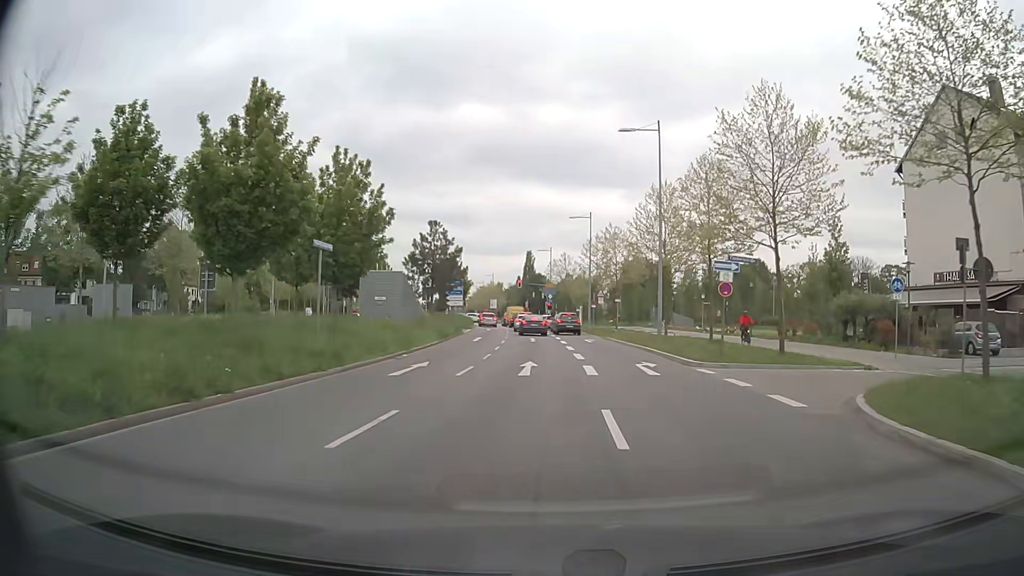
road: trunk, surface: asphalt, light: Day
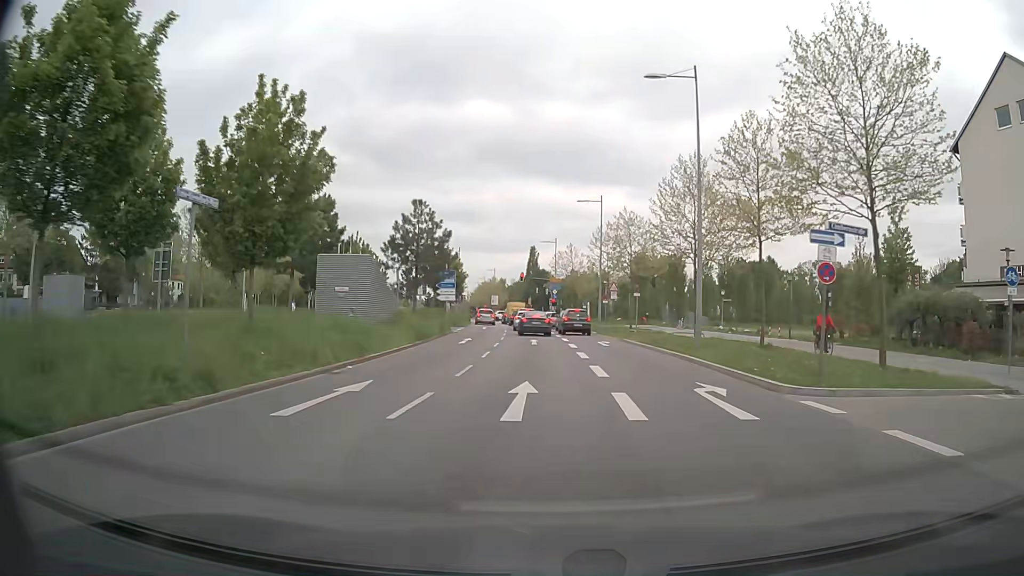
(0.0, +7.3) m; 0°
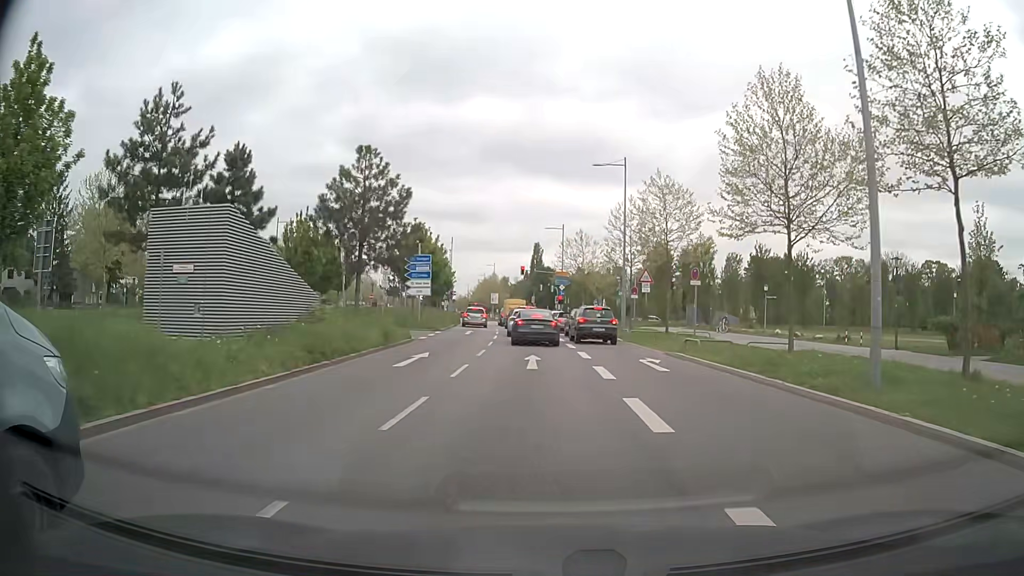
(0.0, +12.9) m; 0°
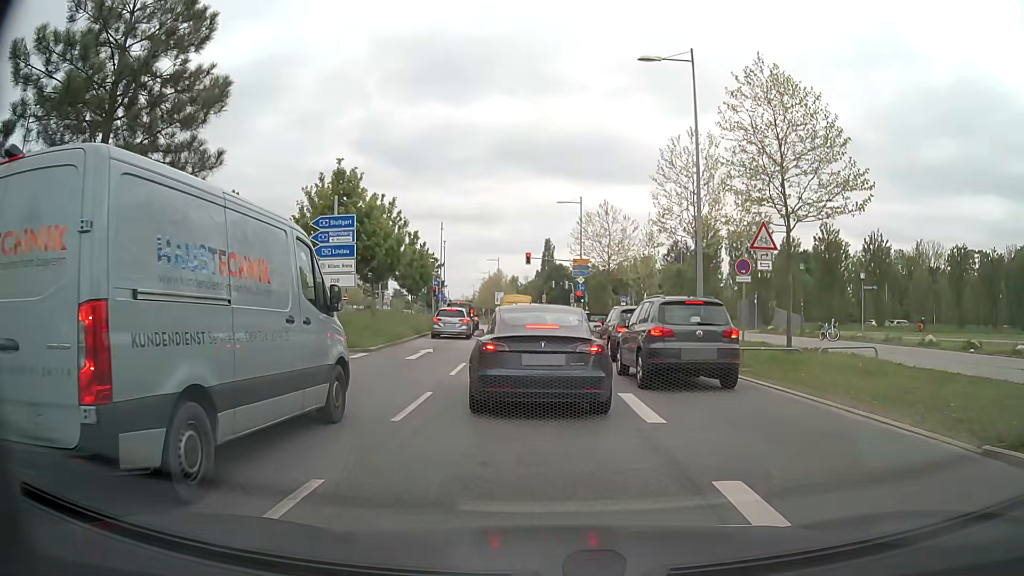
(-0.1, +16.9) m; -1°
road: secondary
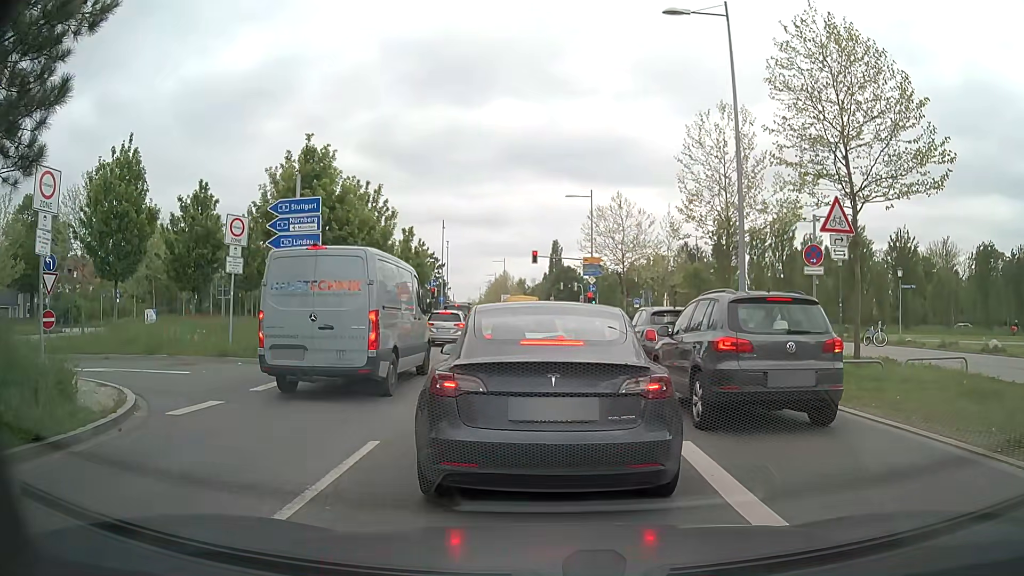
(-0.1, +3.8) m; -3°
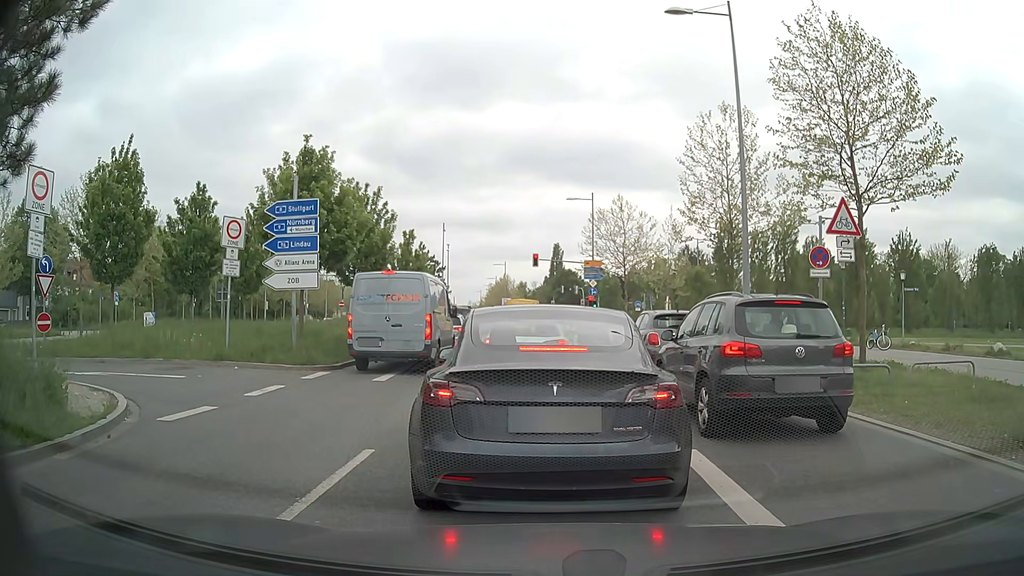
(0.0, +0.3) m; 0°
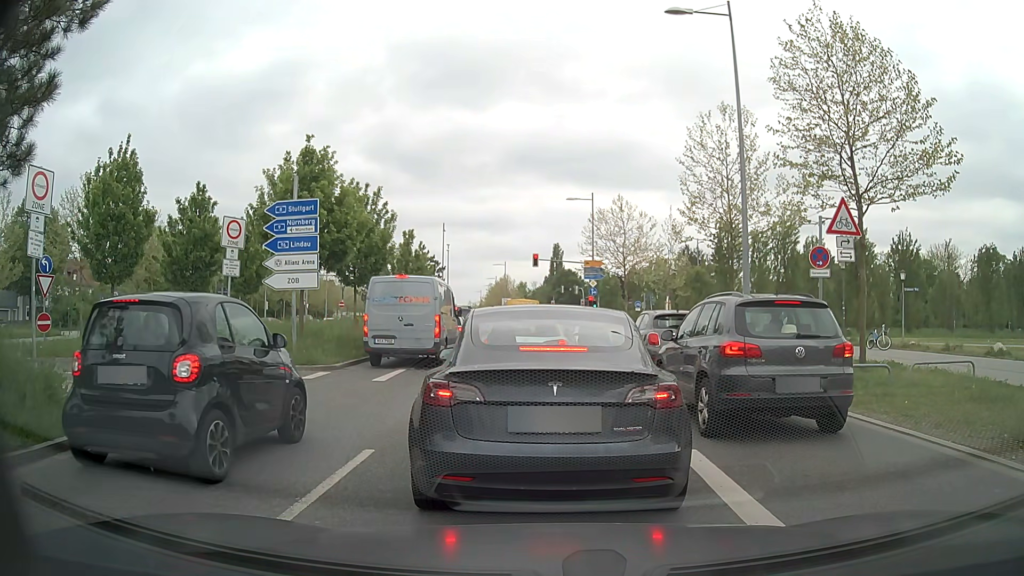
(0.0, 0.0) m; 0°
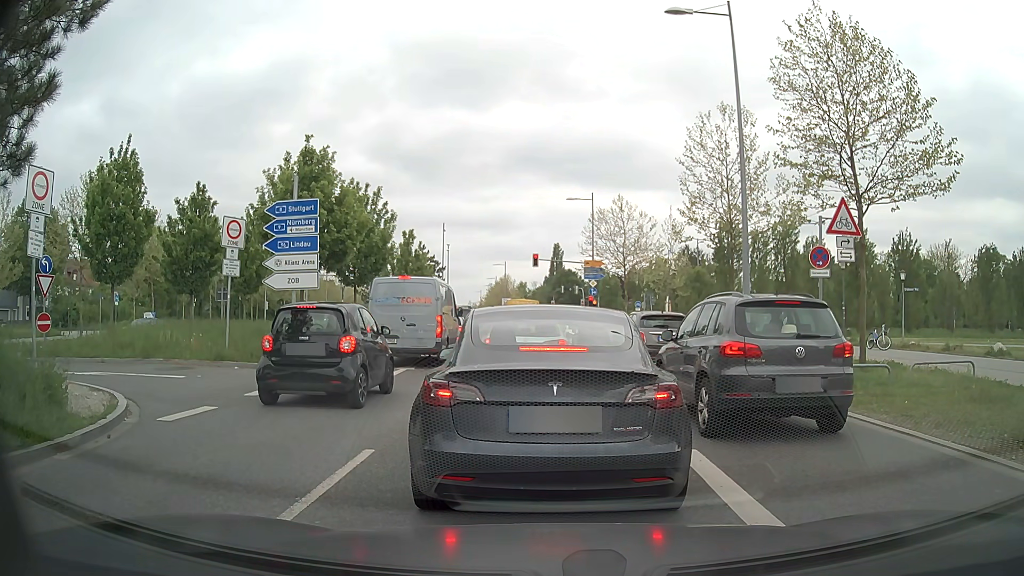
(0.0, 0.0) m; 0°
(0, +10) (0, +20) (0, +30) (0, +40) (-1, +50) (-1, +60) (-2, +70) (-3, +80) (-4, +90) (-5, +100) m
